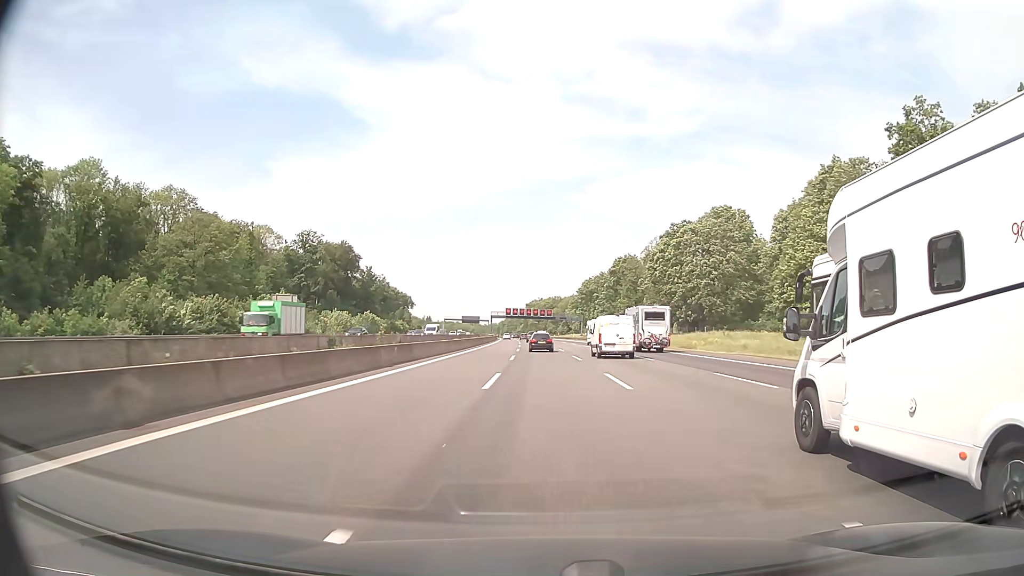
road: motorway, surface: asphalt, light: Day
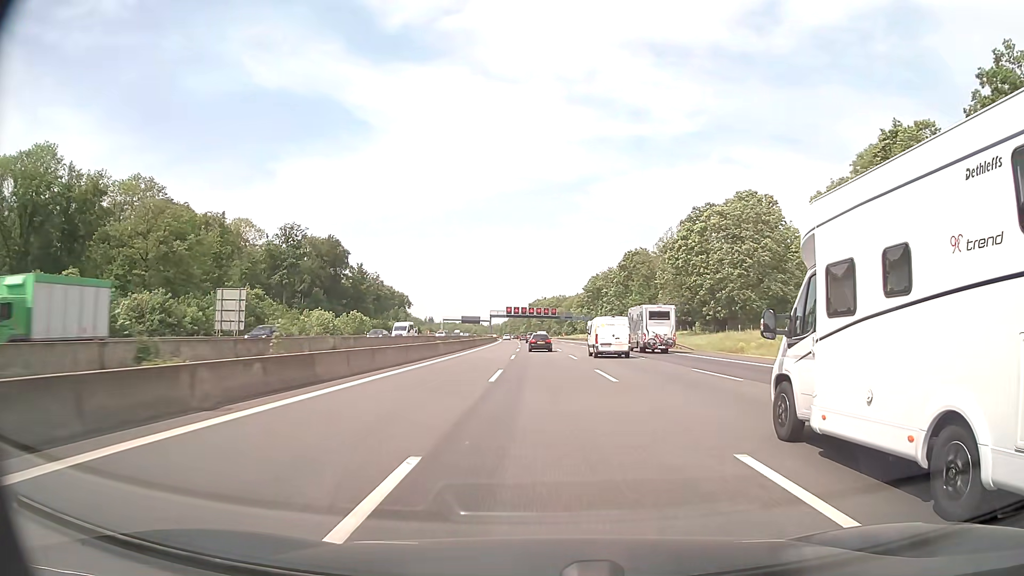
(0.0, +15.1) m; 0°
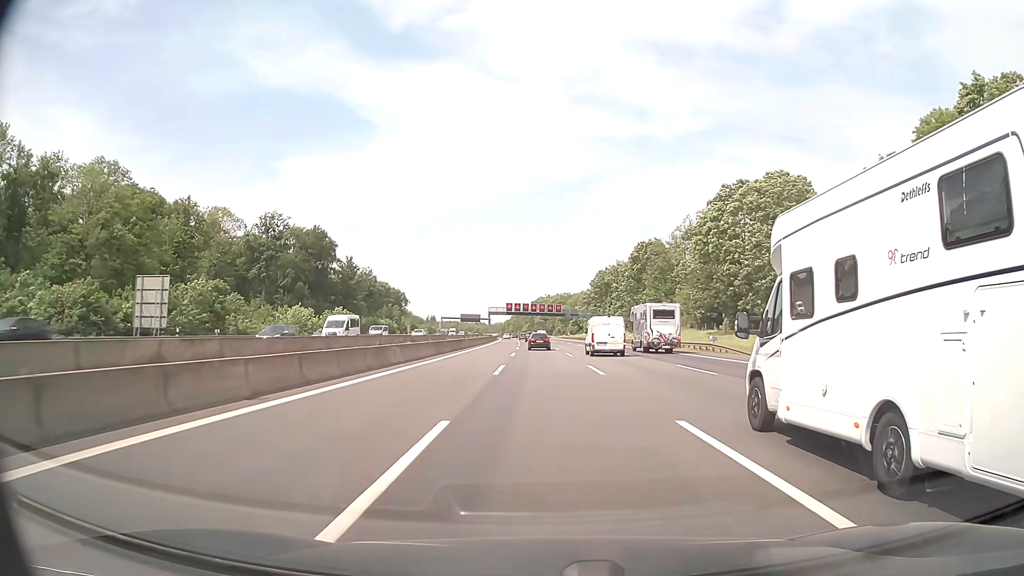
(-0.1, +15.0) m; 0°
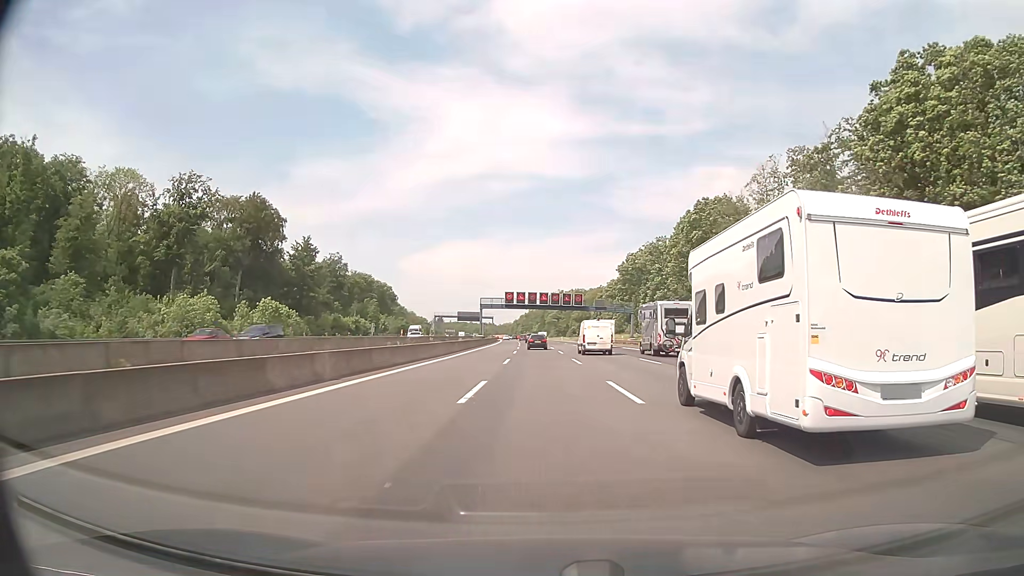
(-0.4, +44.5) m; -1°
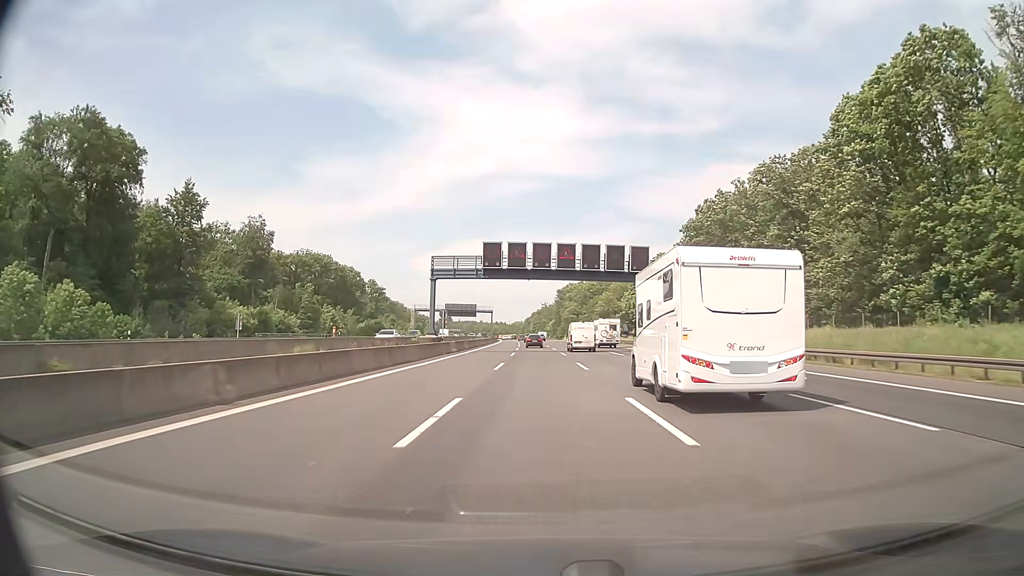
(-0.6, +59.0) m; -1°
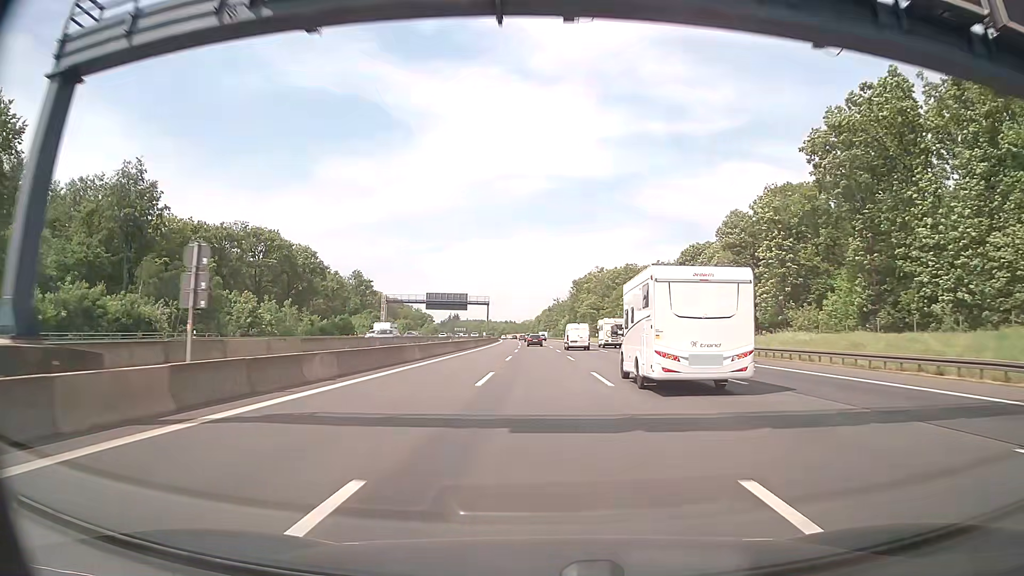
(-0.5, +44.1) m; -1°
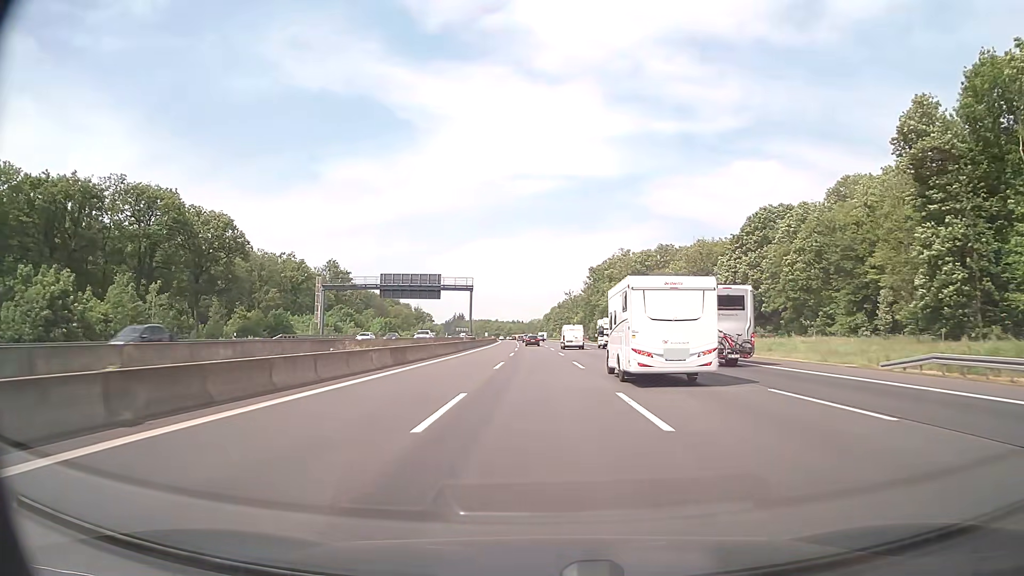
(-0.3, +44.4) m; -1°
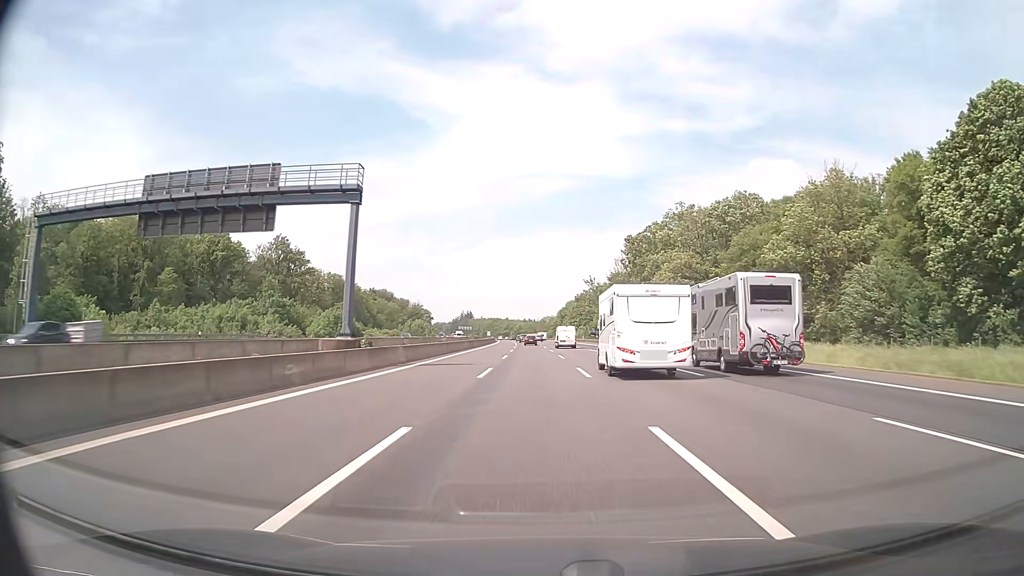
(-0.6, +59.6) m; -1°
(0, +10) (0, +20) (0, +30) (-1, +40) (-1, +50) (-1, +60) (-1, +70) (-2, +80) (-2, +90) (-3, +100) m
